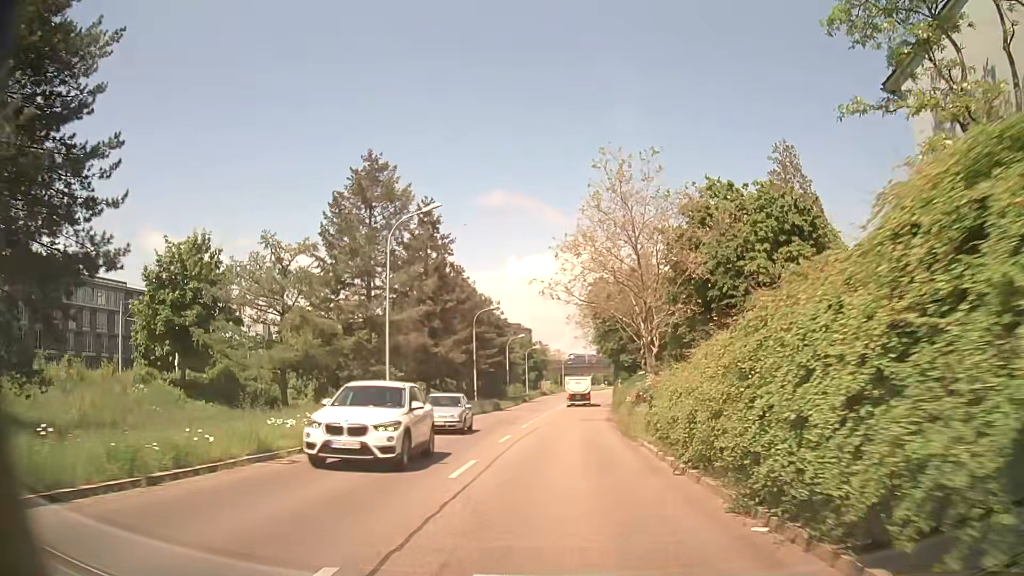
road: tertiary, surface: asphalt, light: Day
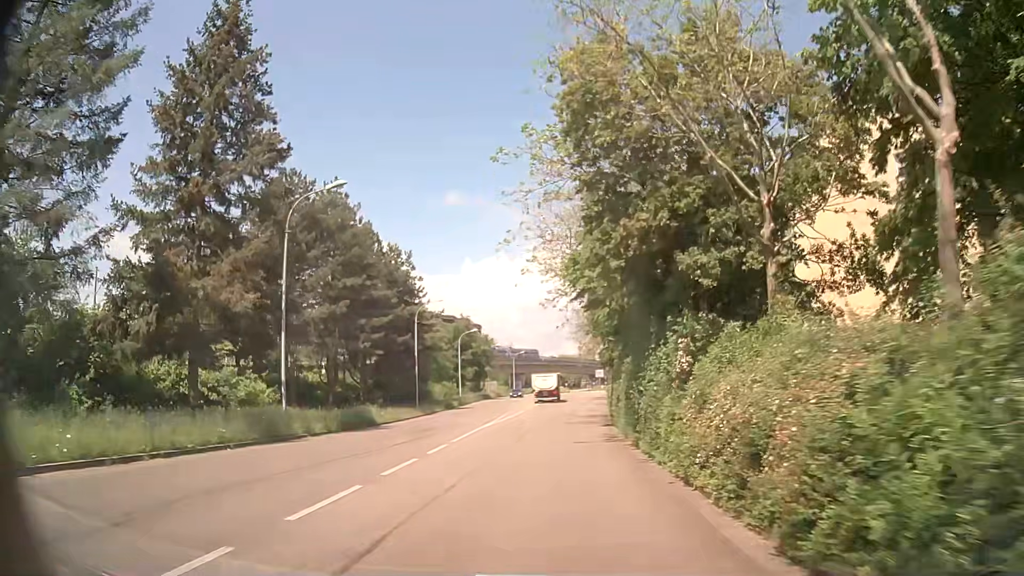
(+1.4, +35.4) m; +4°
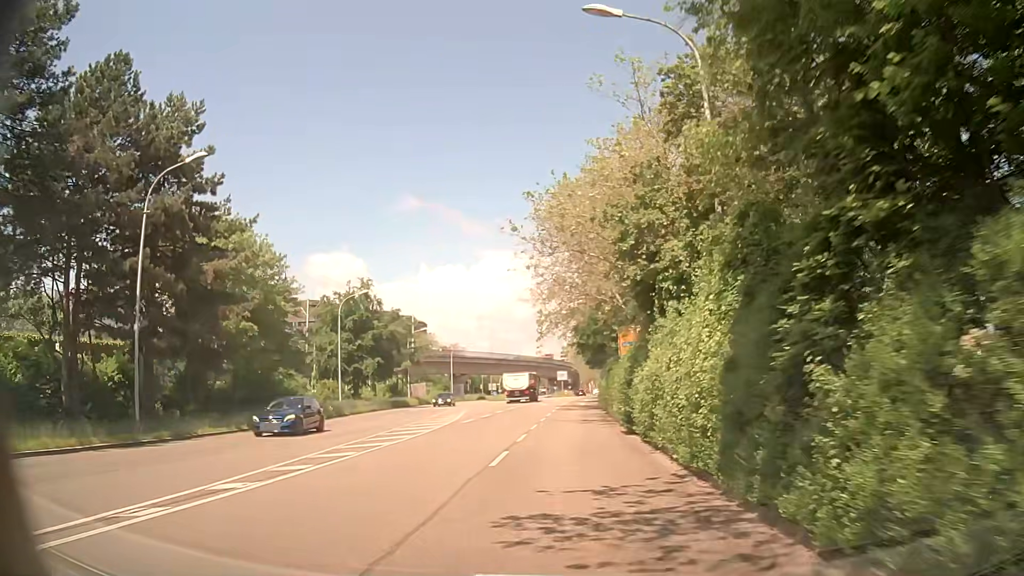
(+0.9, +35.3) m; +3°
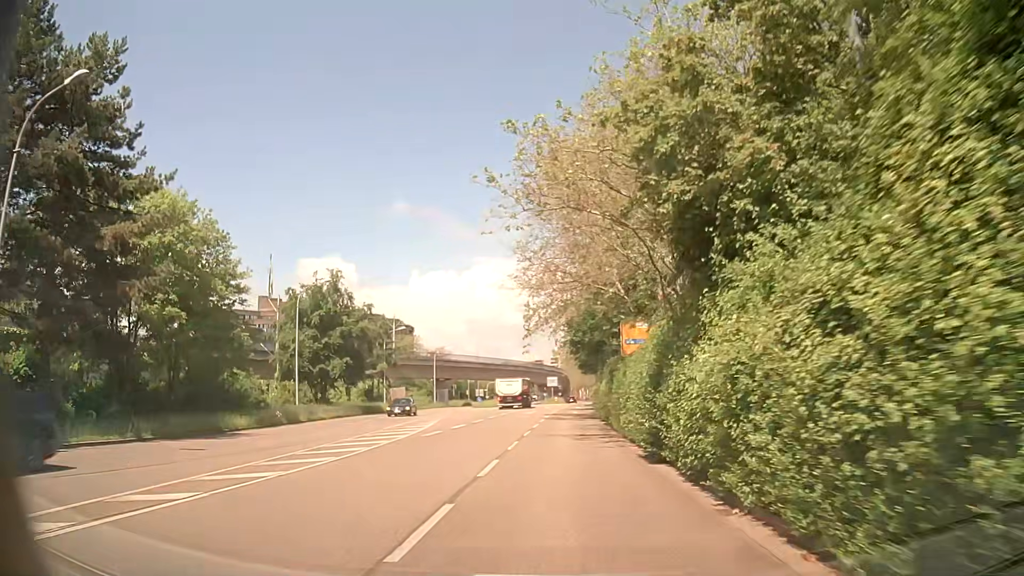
(+0.1, +7.0) m; +1°
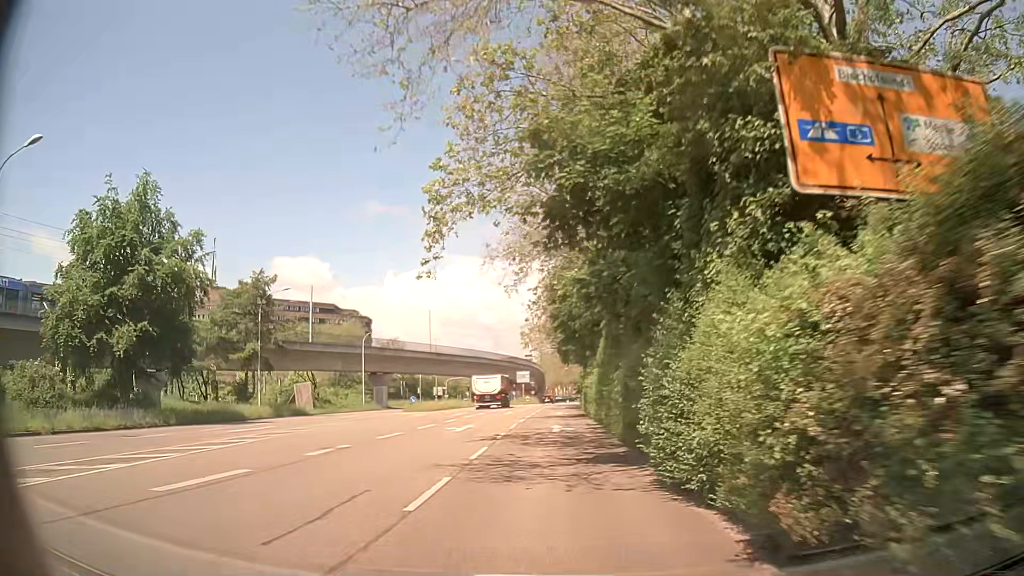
(+0.8, +27.6) m; +3°
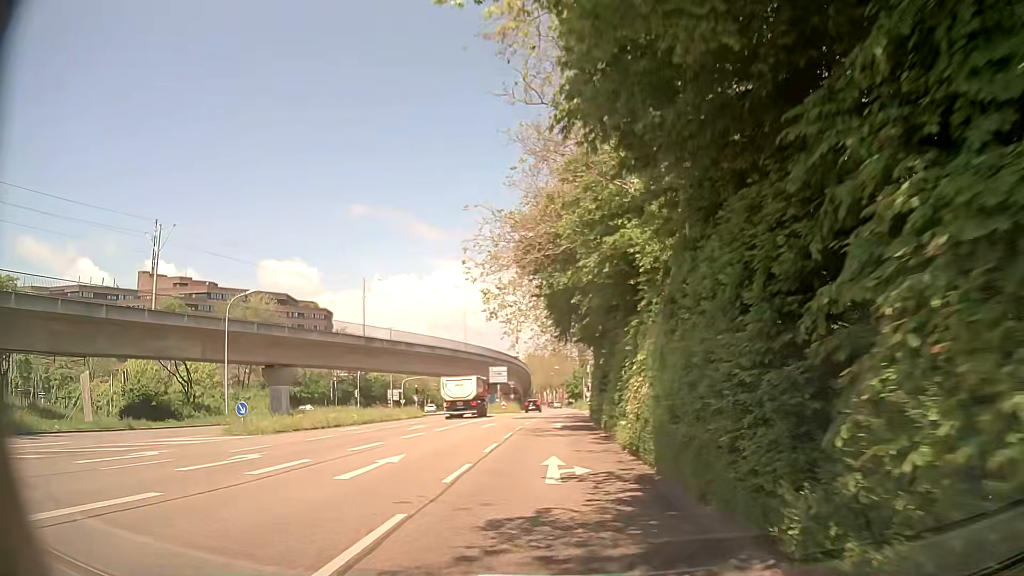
(-0.1, +32.6) m; +1°
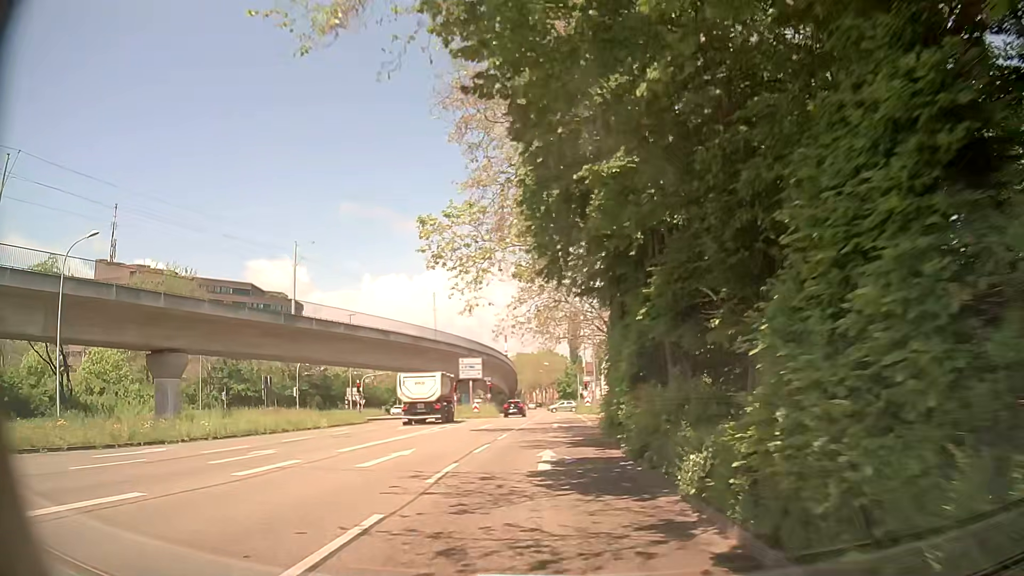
(0.0, +18.0) m; 0°
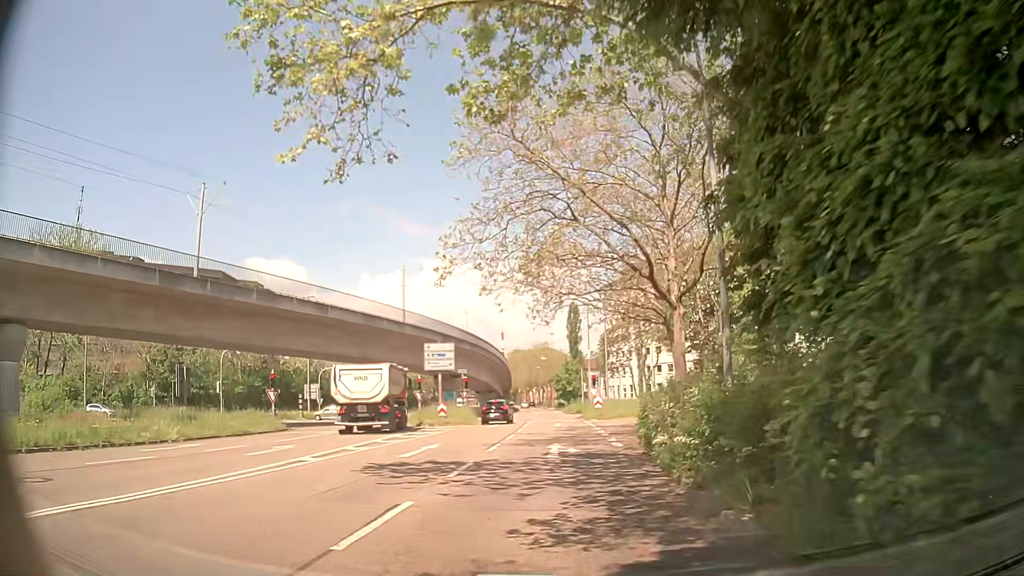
(+0.1, +16.6) m; 0°
